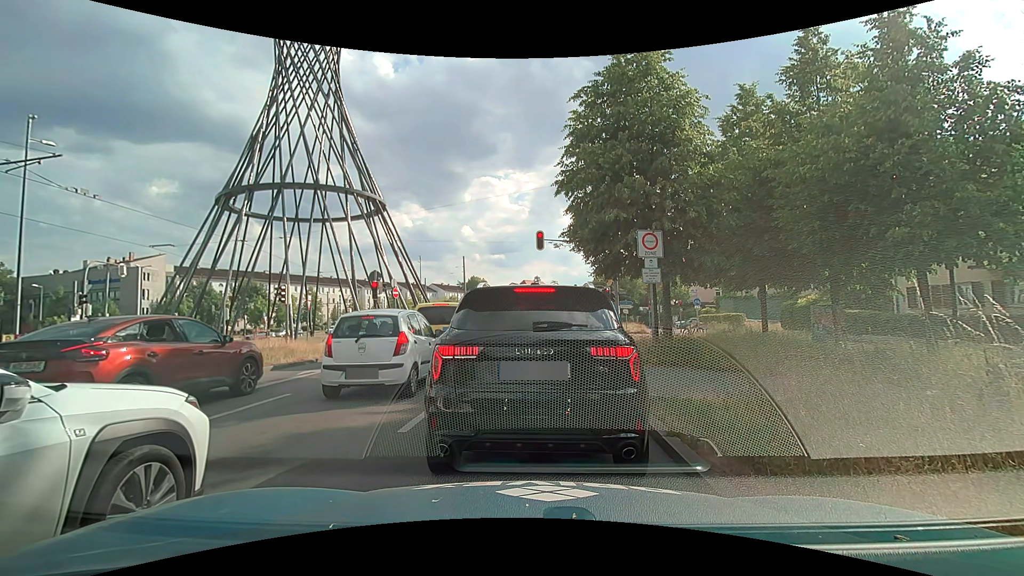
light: Day
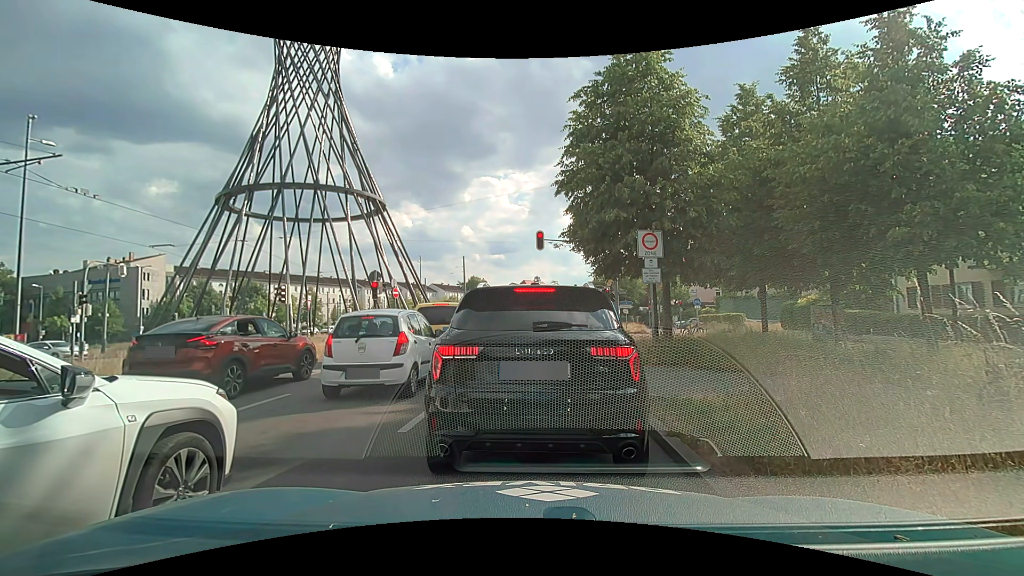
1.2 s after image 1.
(0.0, 0.0) m; 0°
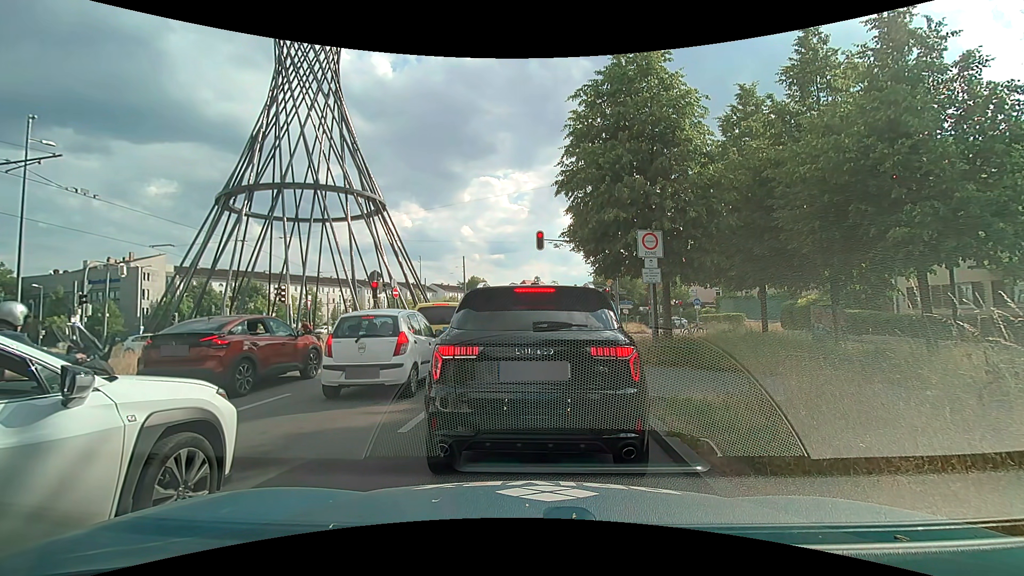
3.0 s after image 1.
(0.0, 0.0) m; 0°
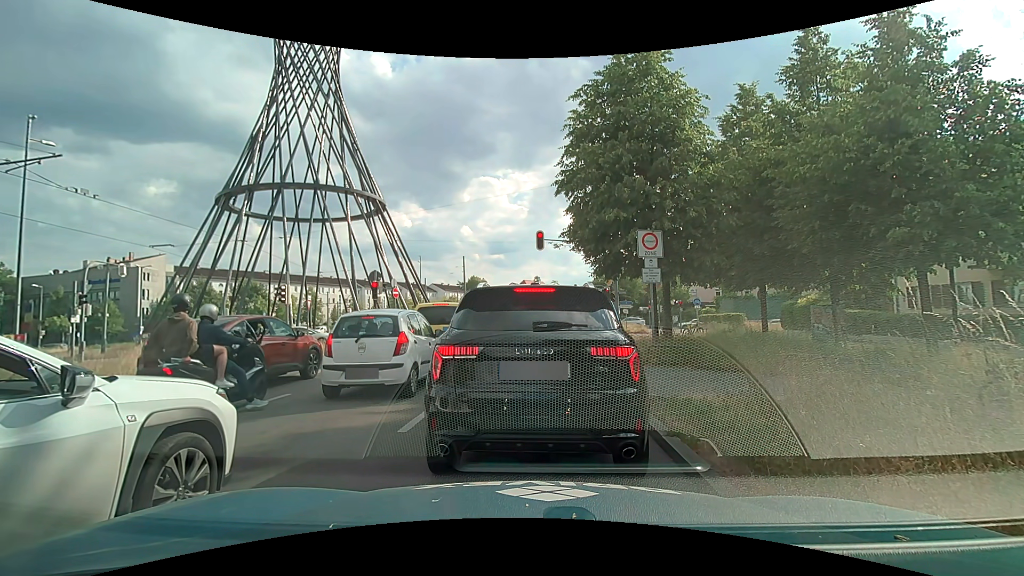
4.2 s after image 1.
(0.0, 0.0) m; 0°
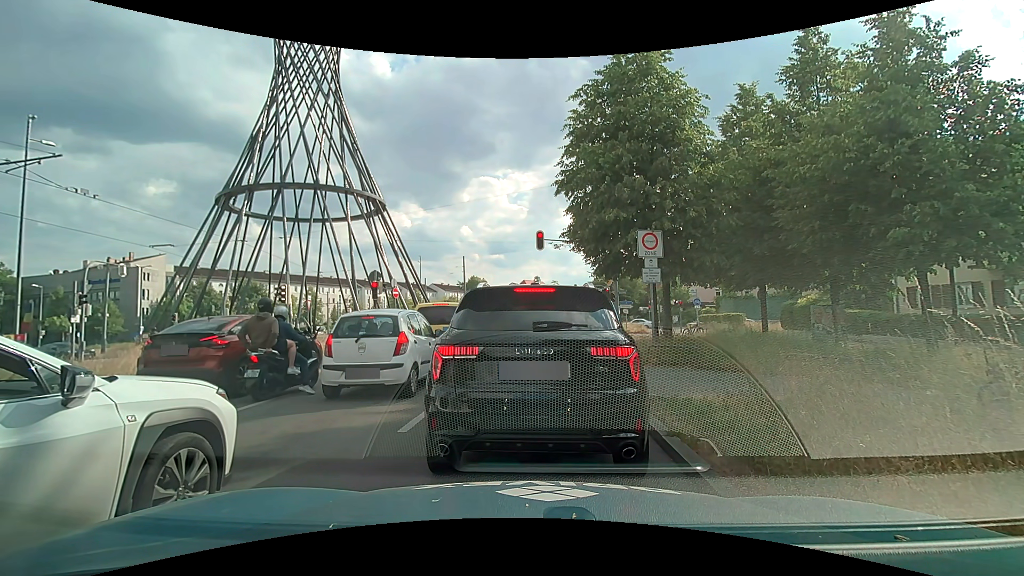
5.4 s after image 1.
(0.0, 0.0) m; 0°
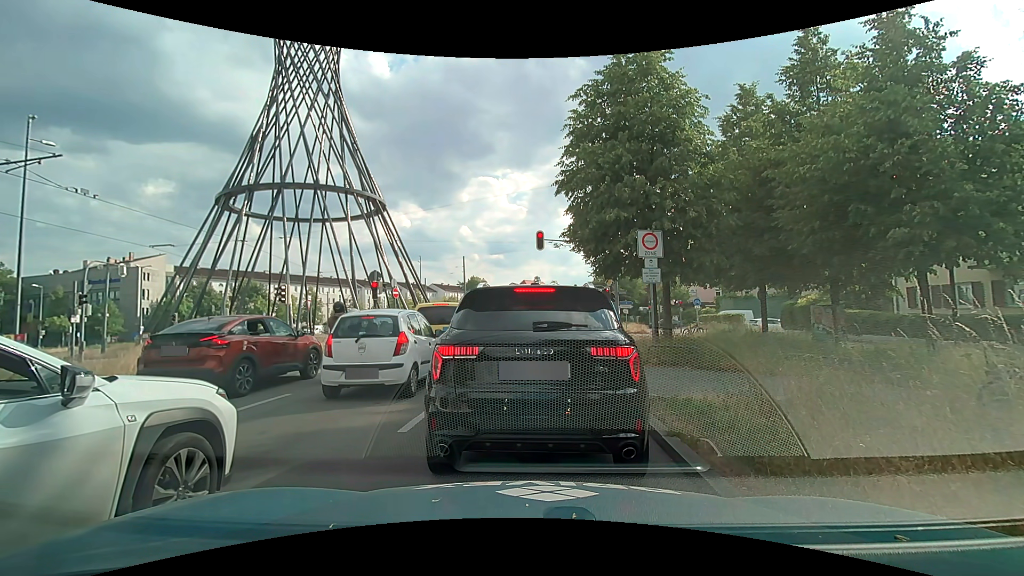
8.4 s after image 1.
(0.0, 0.0) m; 0°
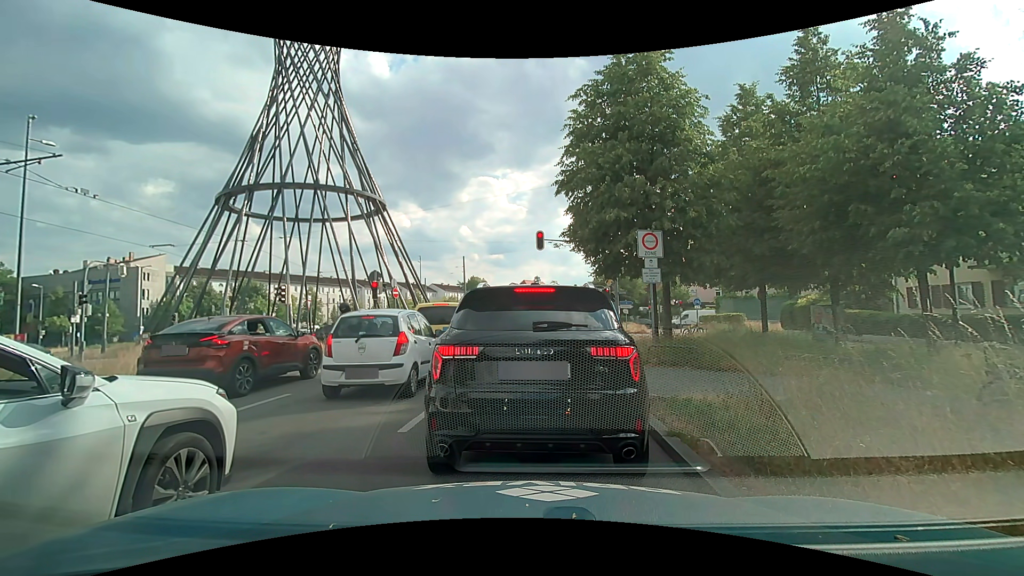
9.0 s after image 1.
(0.0, 0.0) m; 0°
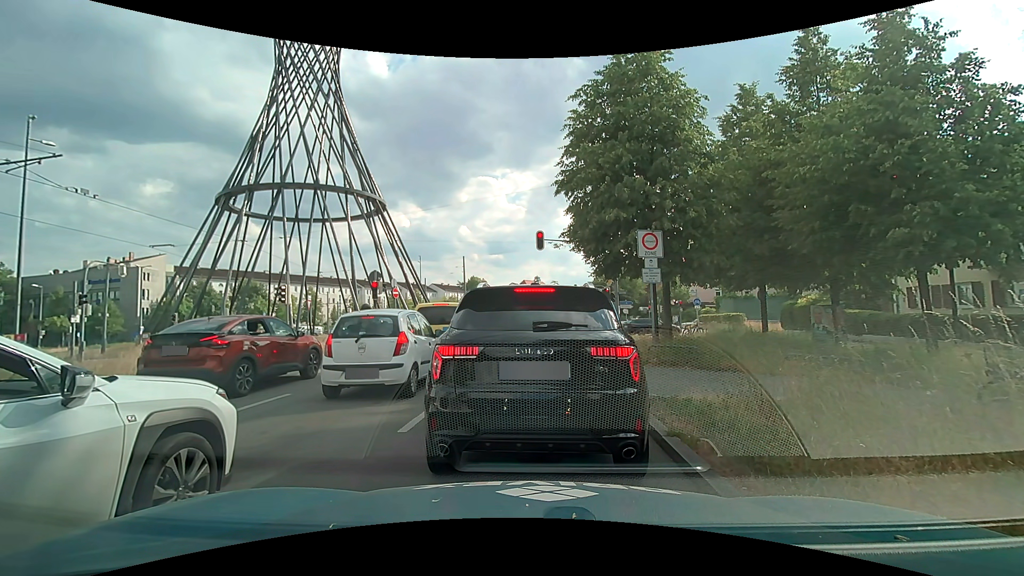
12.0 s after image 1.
(0.0, 0.0) m; 0°
